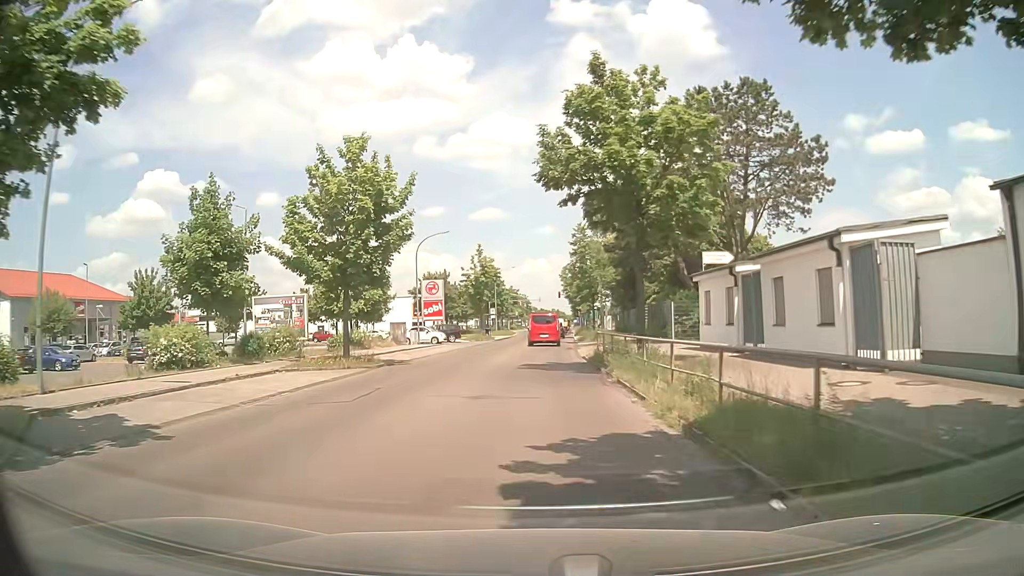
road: tertiary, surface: asphalt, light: Day
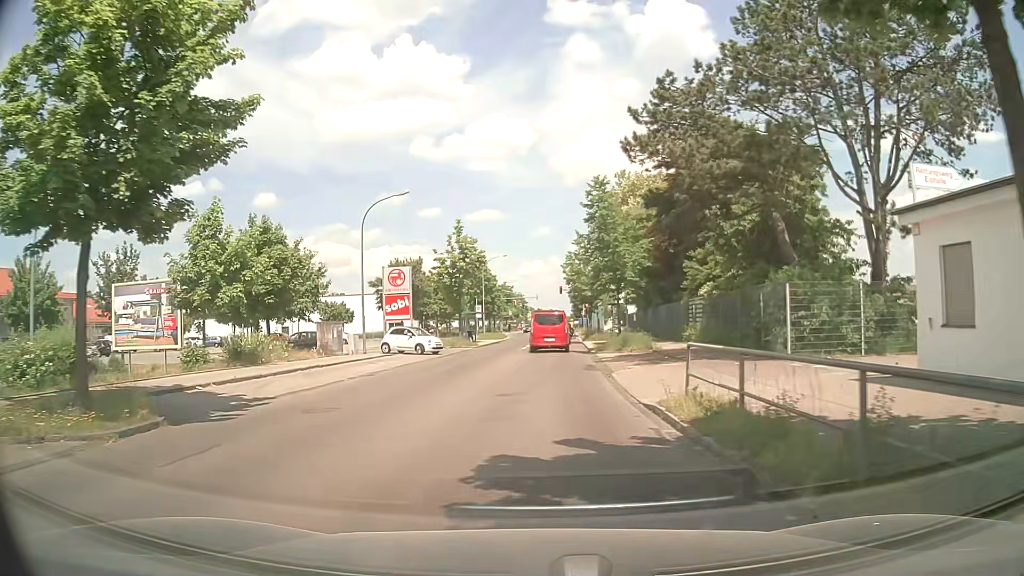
(0.0, +15.8) m; 0°
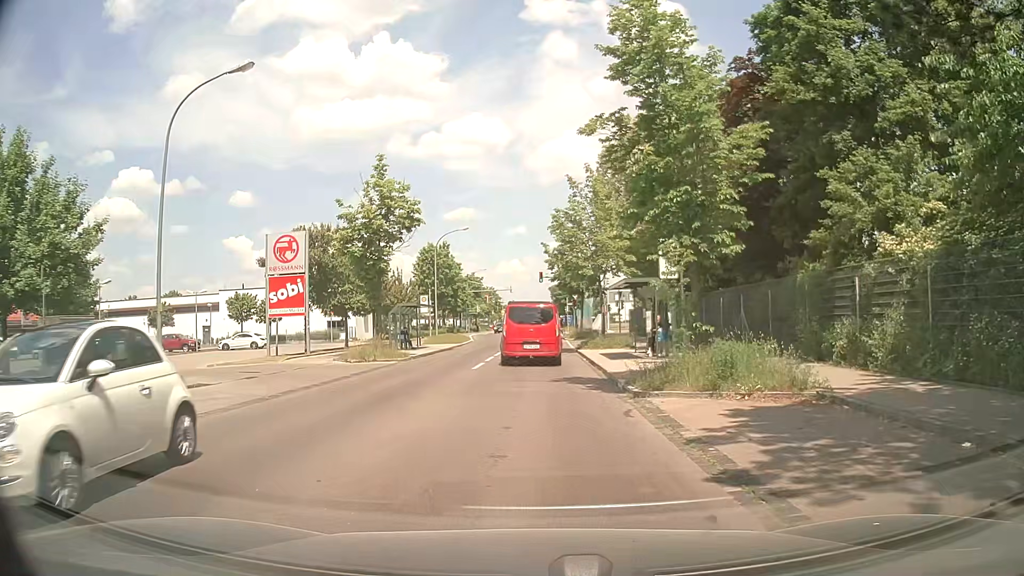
(+0.2, +18.8) m; +2°
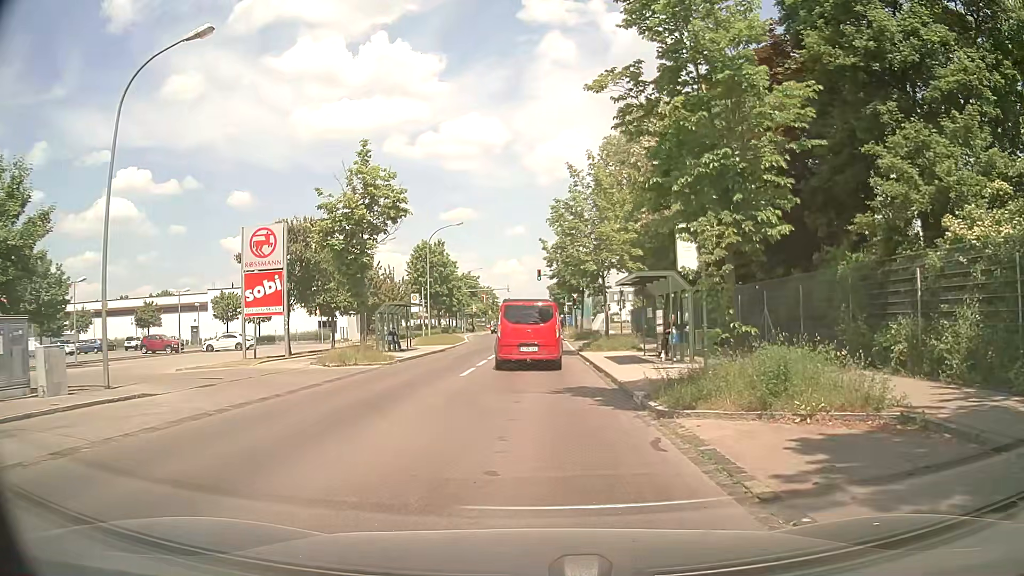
(0.0, +2.6) m; 0°
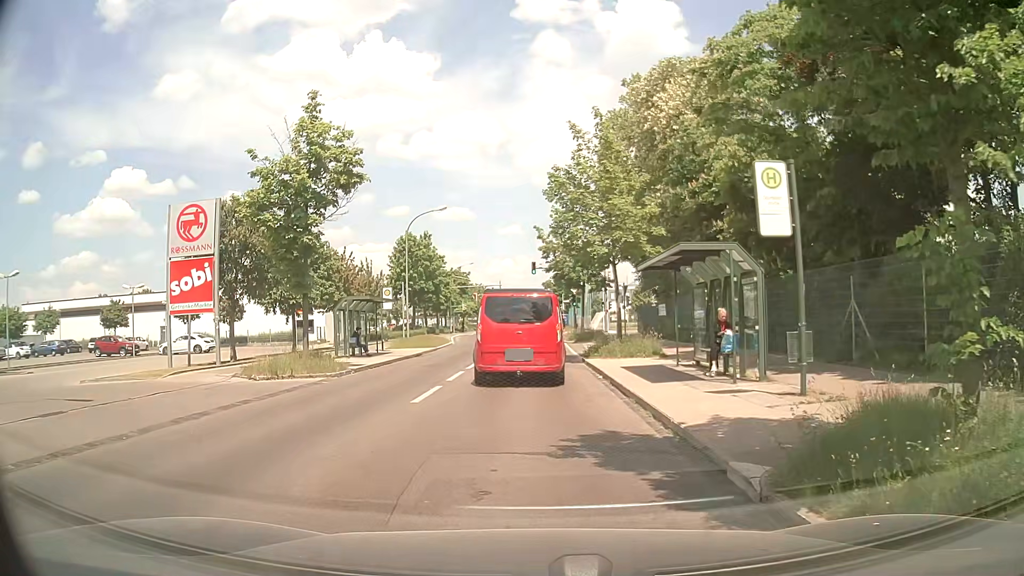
(+0.1, +6.3) m; +1°
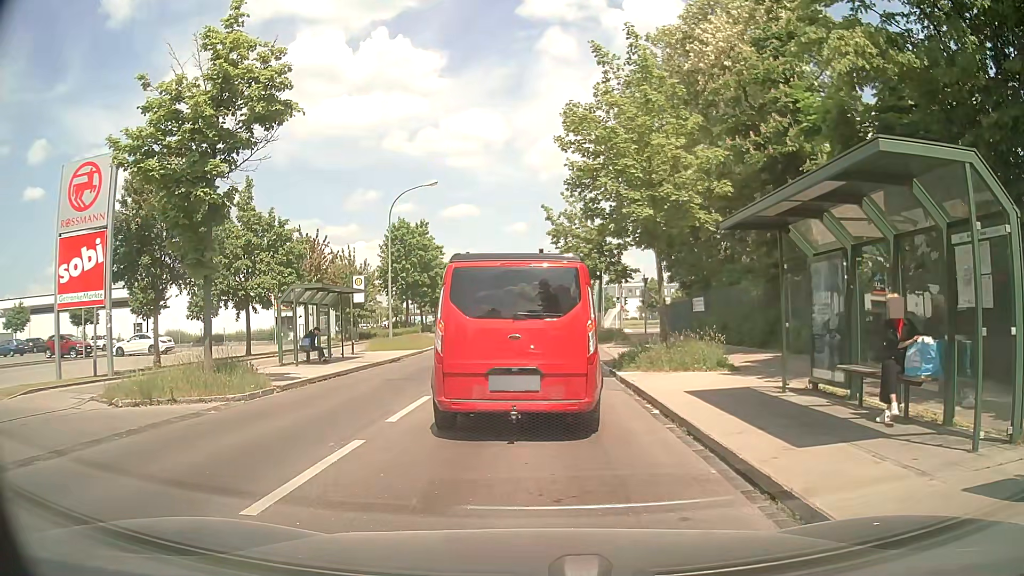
(0.0, +6.9) m; -1°
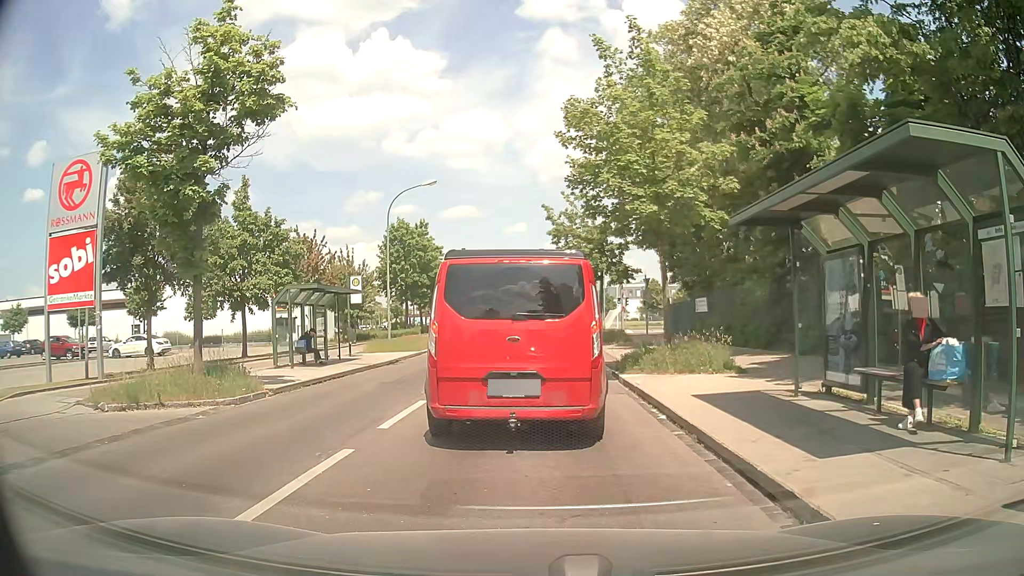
(0.0, +0.5) m; 0°
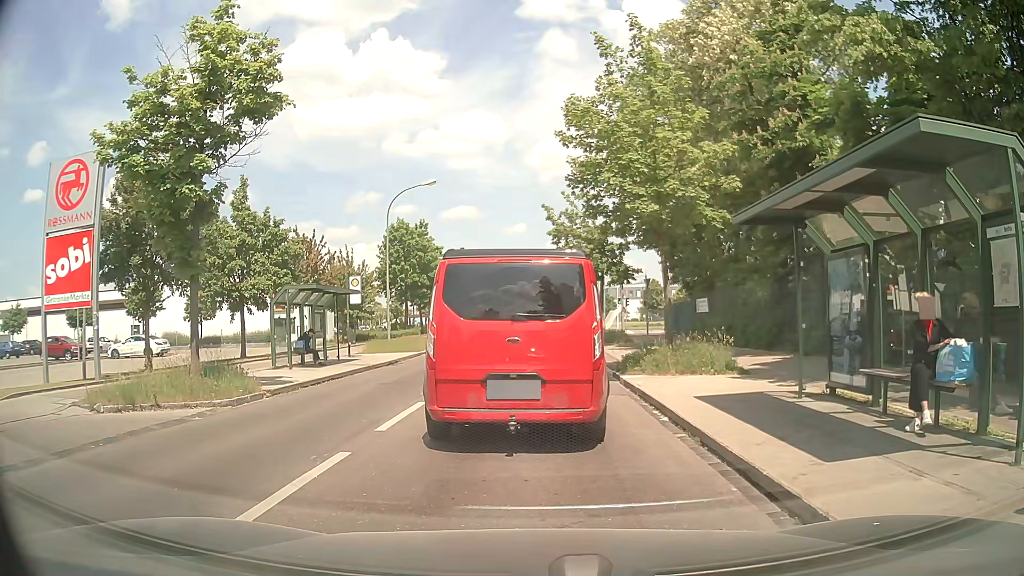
(0.0, +0.2) m; 0°
(0, +10) (0, +20) (0, +30) (+1, +40) (+1, +50) (+1, +60) (+2, +70) (+2, +80) (+2, +90) (+2, +100) m
